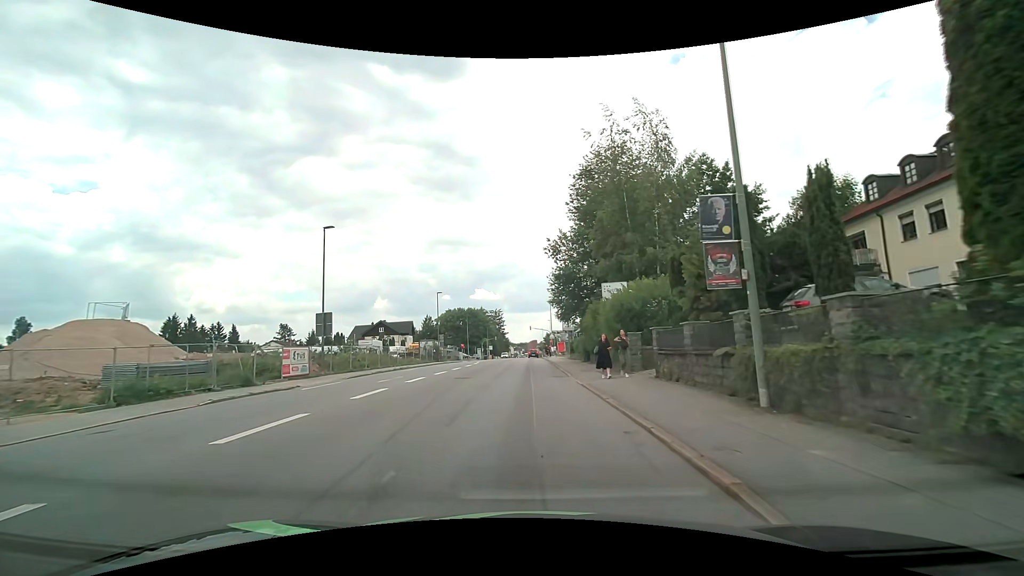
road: tertiary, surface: asphalt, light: Day
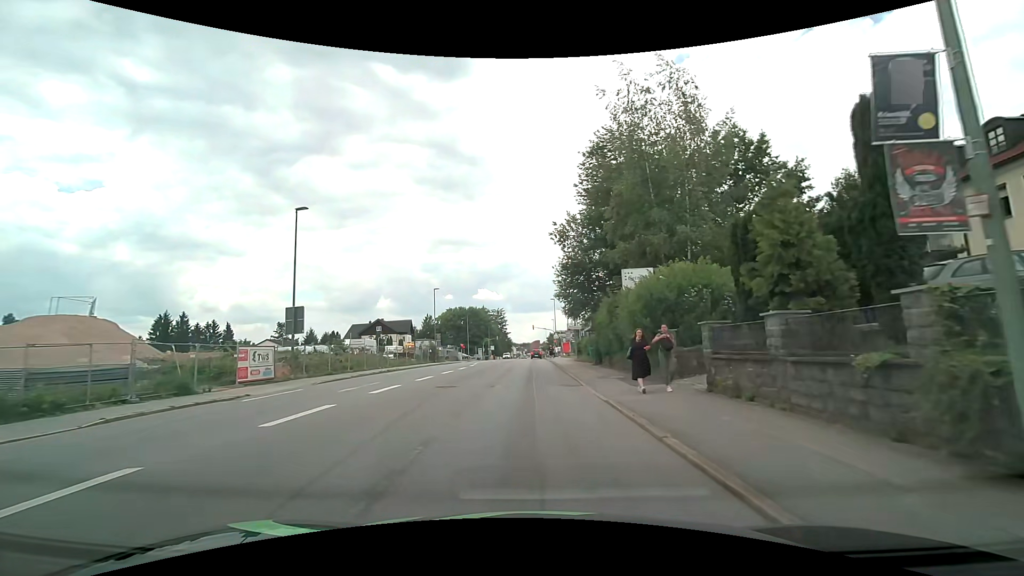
(0.0, +4.7) m; +1°
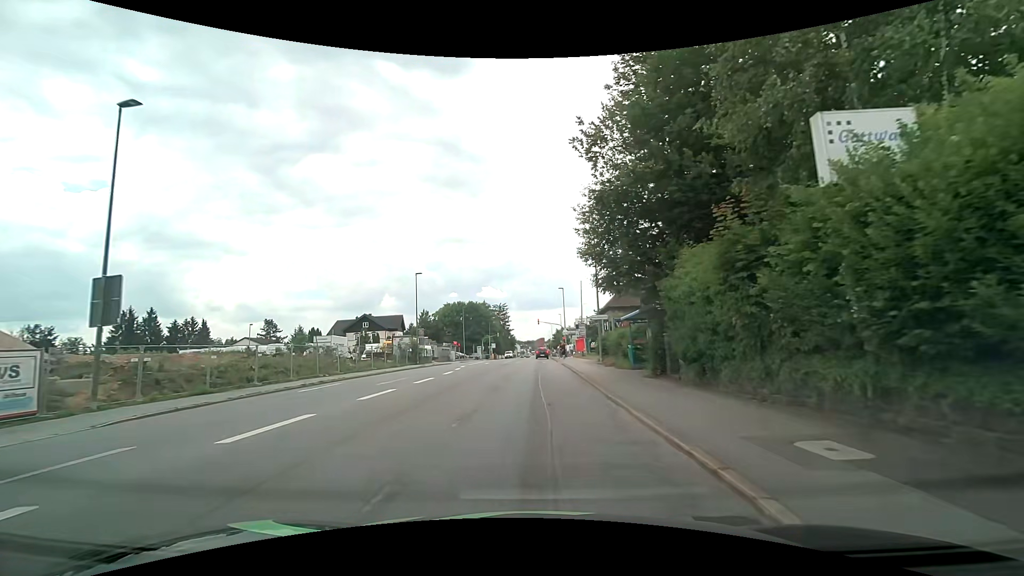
(-0.1, +13.5) m; -1°
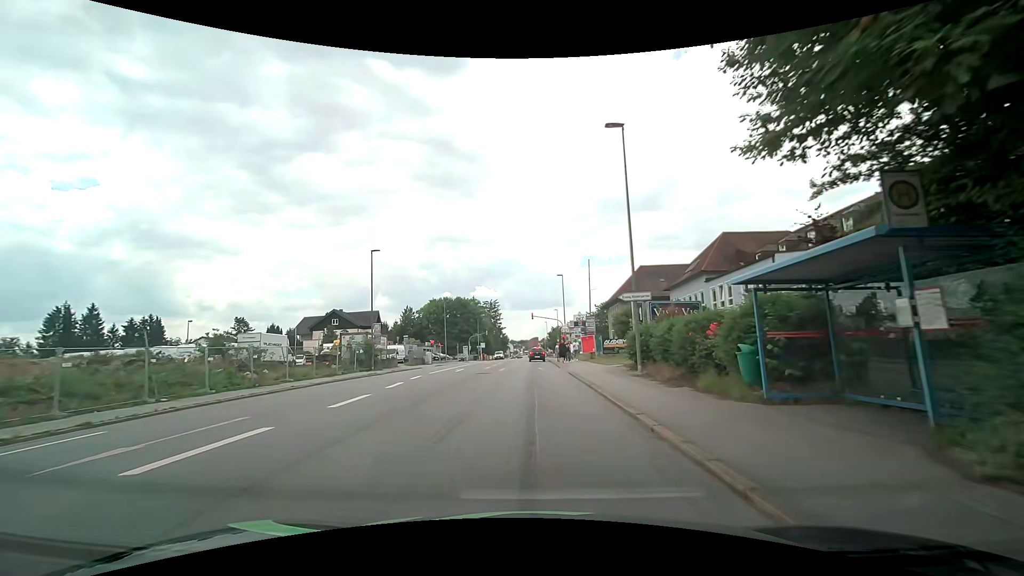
(0.0, +13.6) m; 0°
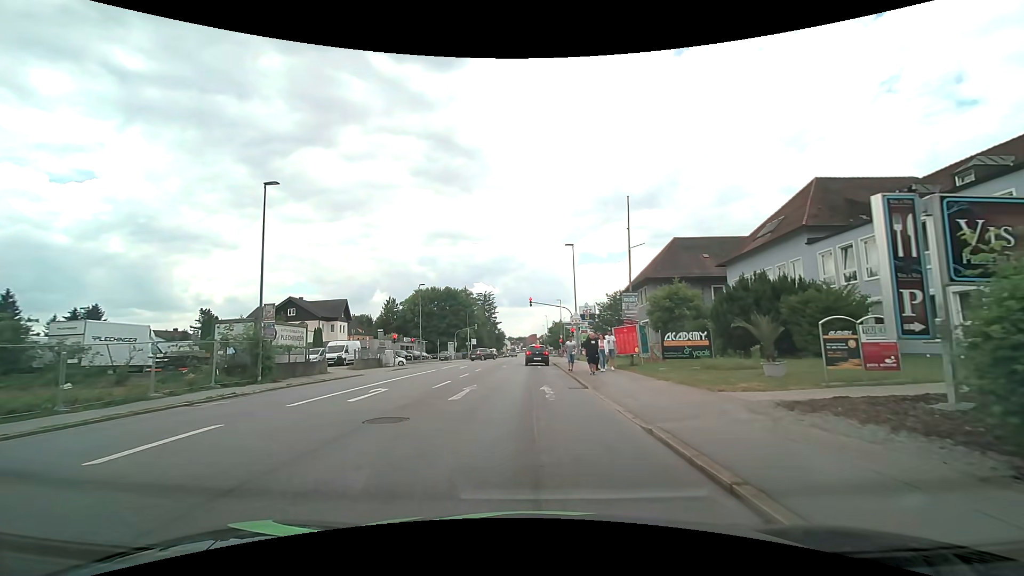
(0.0, +17.0) m; 0°
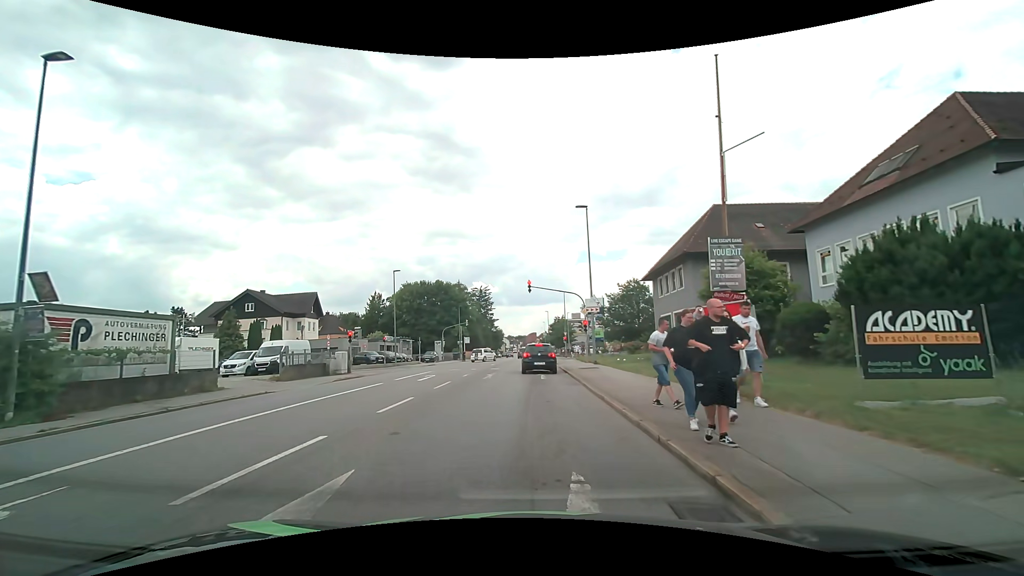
(+0.1, +11.7) m; 0°
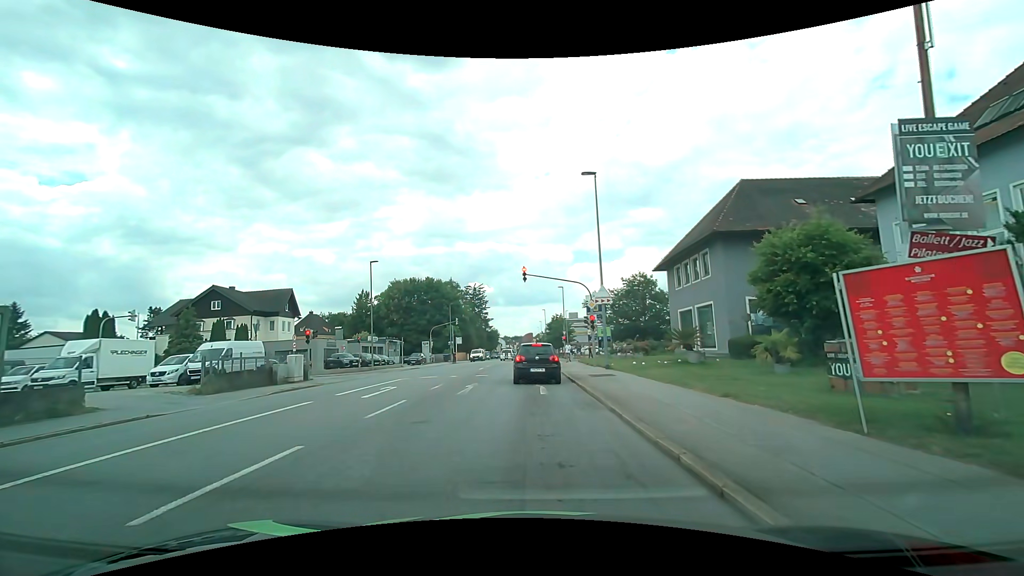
(0.0, +6.3) m; 0°
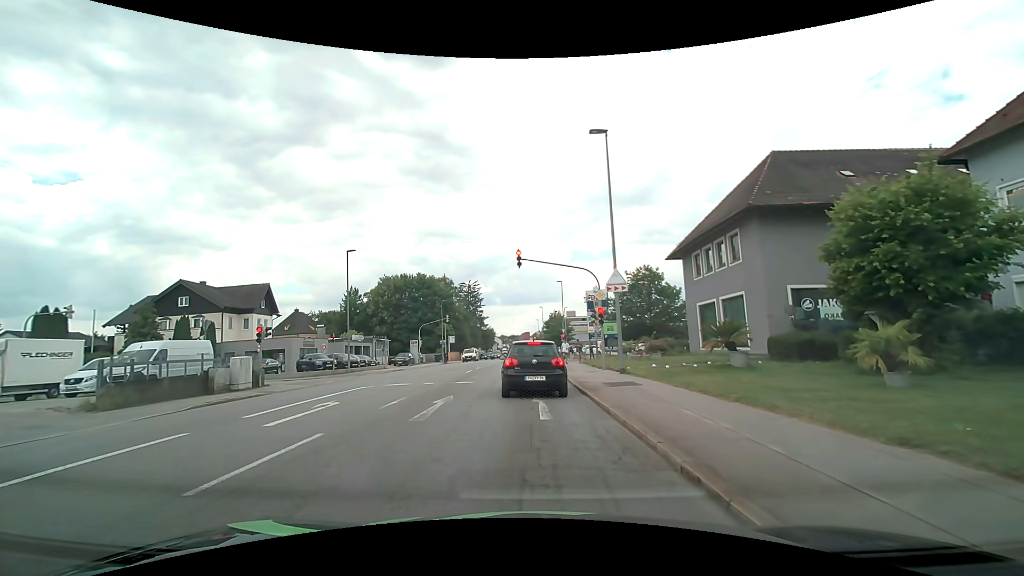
(0.0, +5.0) m; -1°
(0, +10) (0, +20) (0, +30) (0, +40) (+1, +50) (+1, +60) (0, +70) (0, +80) (0, +90) (0, +100) m
